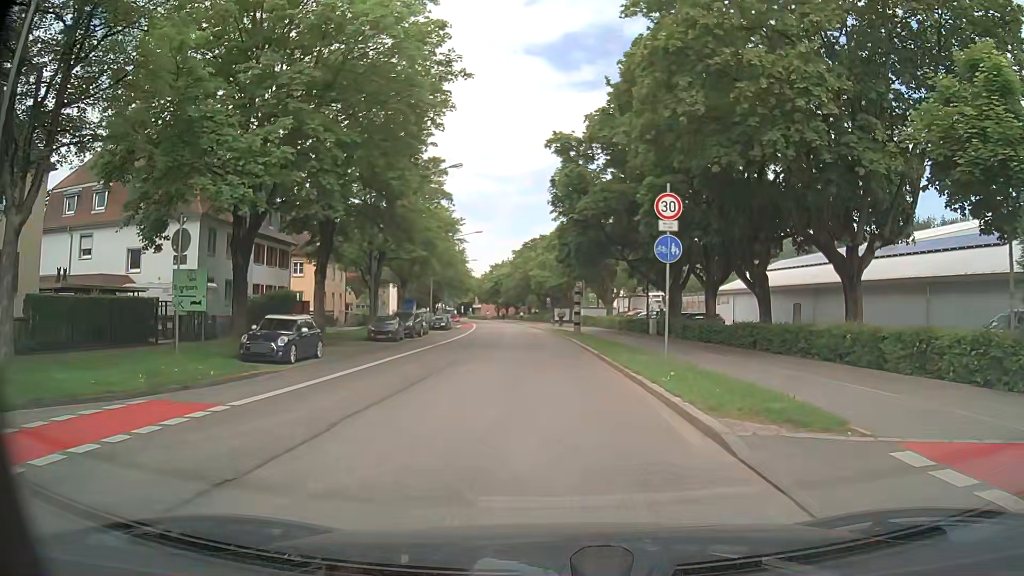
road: secondary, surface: asphalt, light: Day
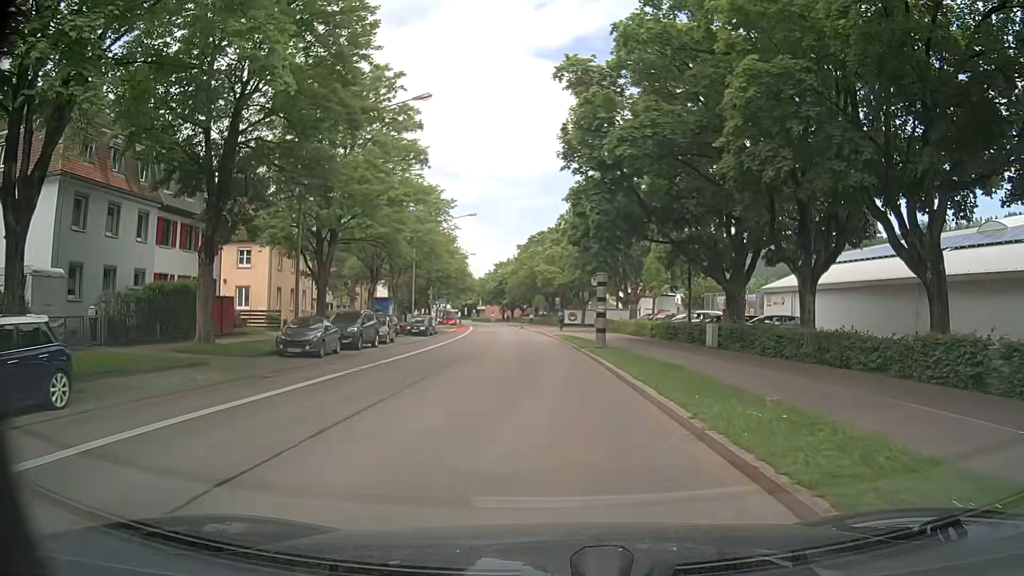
(-0.1, +13.5) m; 0°
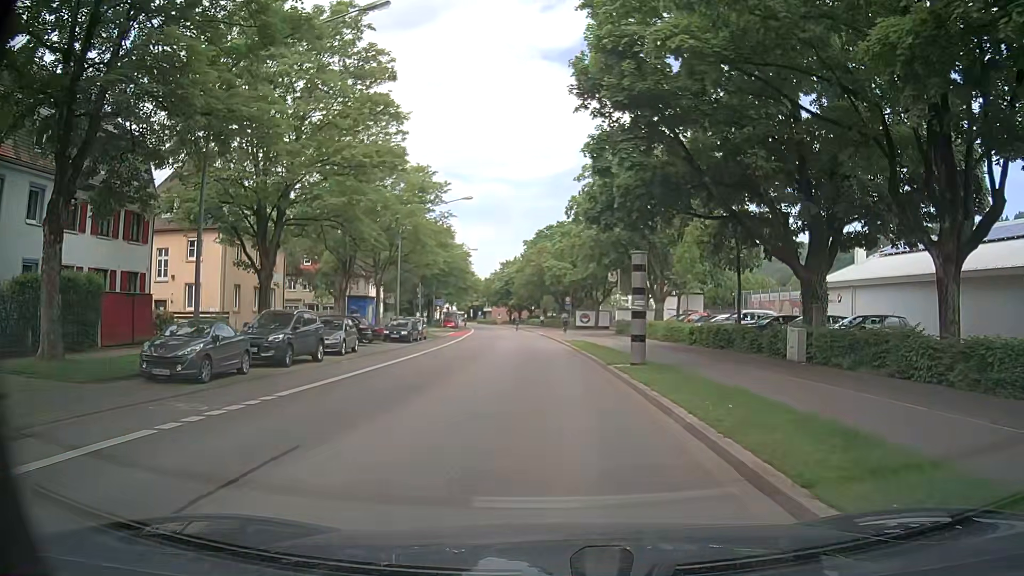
(-0.2, +9.0) m; -3°
(0, +10) (0, +20) (0, +30) (0, +40) (0, +50) (-1, +60) (-2, +70) (-3, +80) (-3, +90) (-4, +100) m
